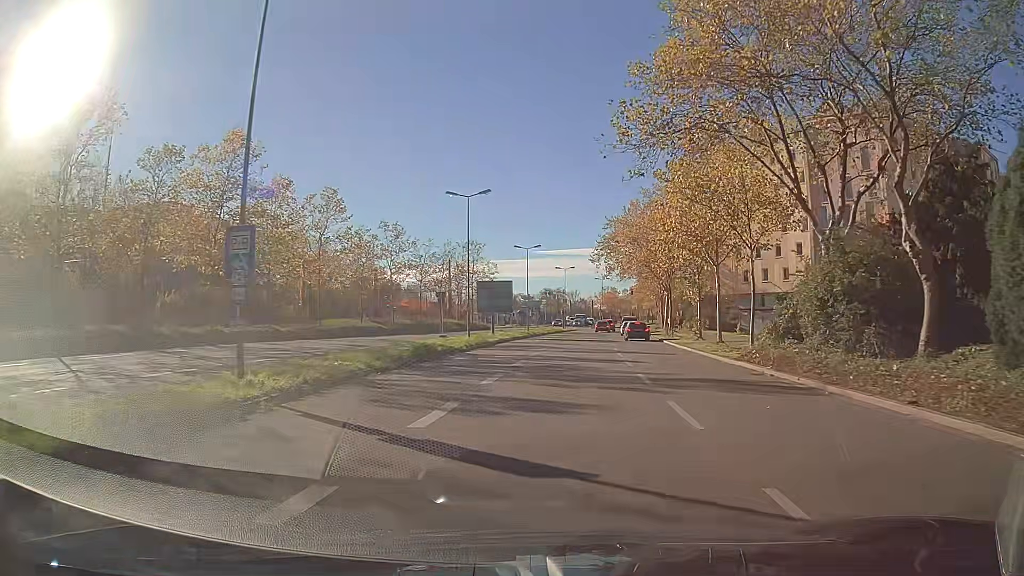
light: Day
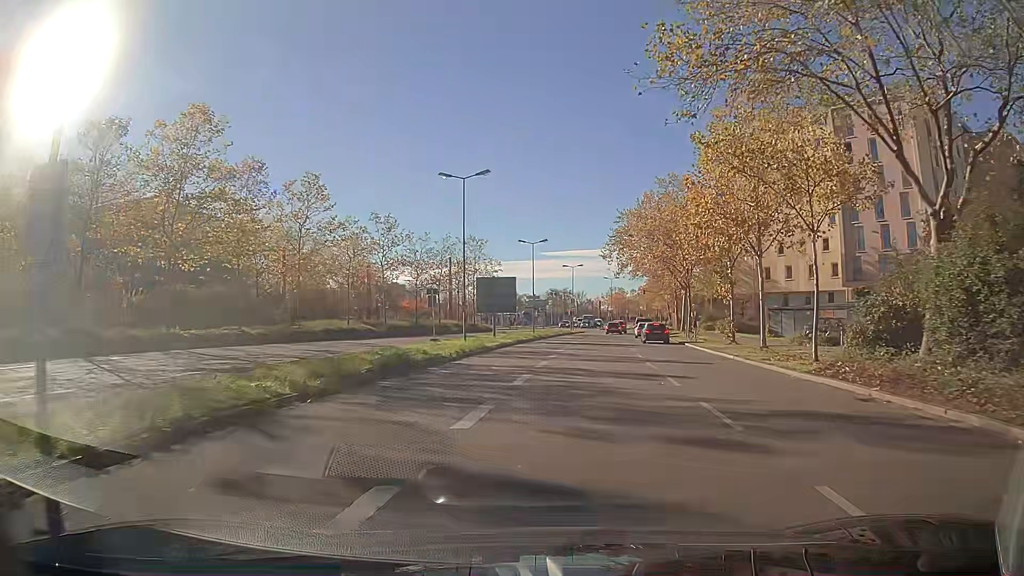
(0.0, +5.9) m; -1°
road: secondary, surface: asphalt
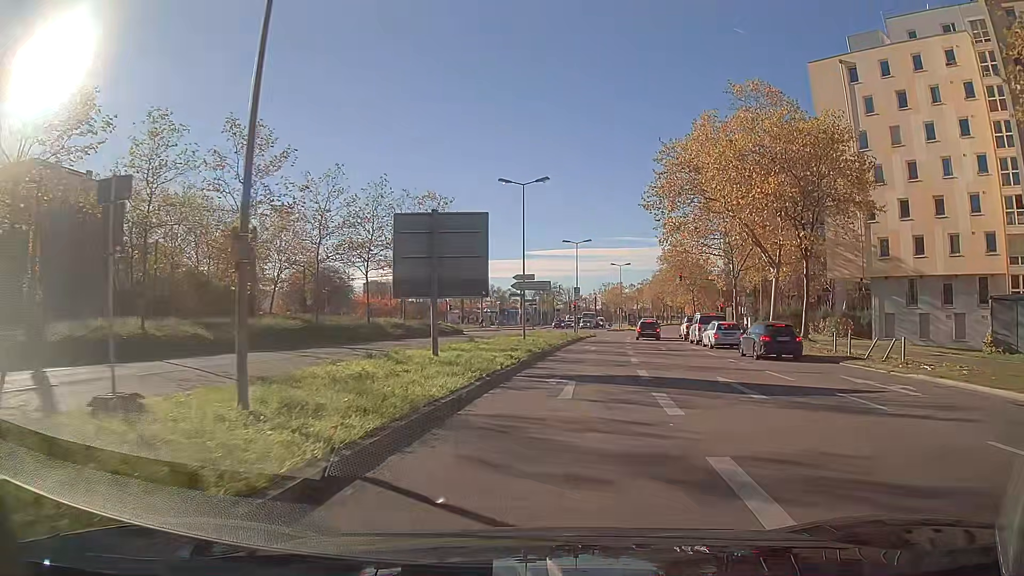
(+0.2, +28.4) m; +3°
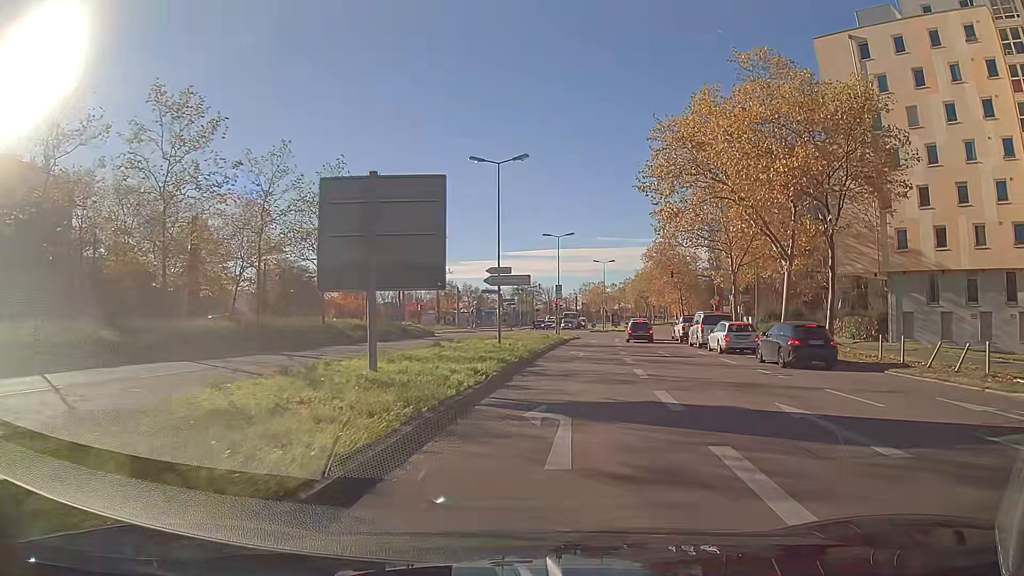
(+0.1, +5.5) m; +2°
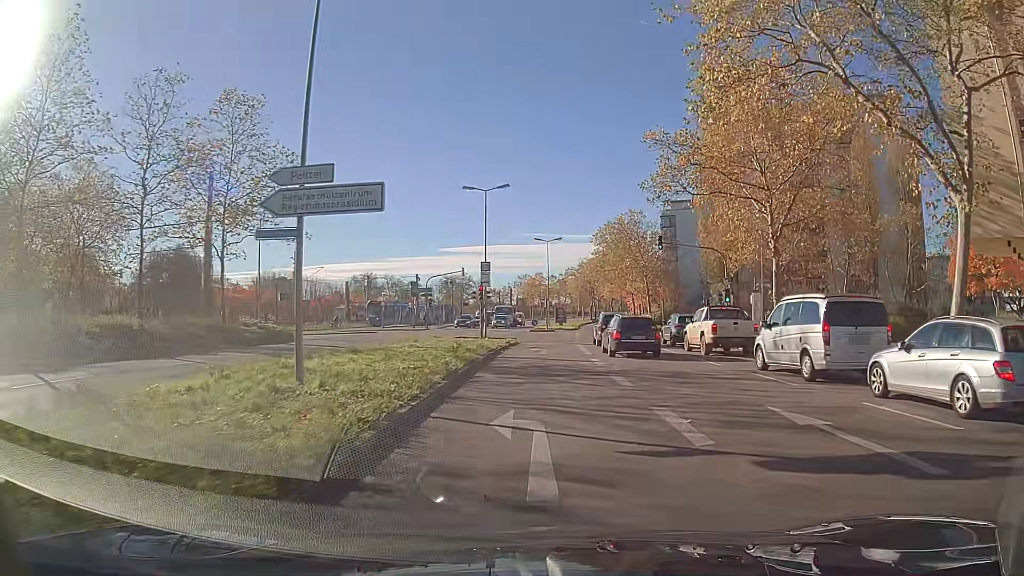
(+0.9, +20.9) m; +4°
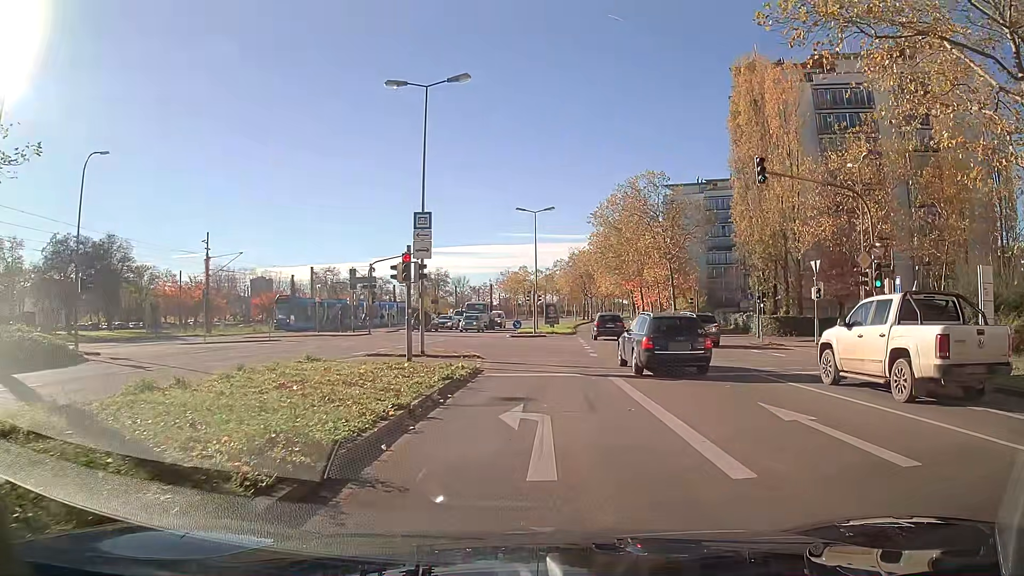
(+0.3, +19.0) m; +2°
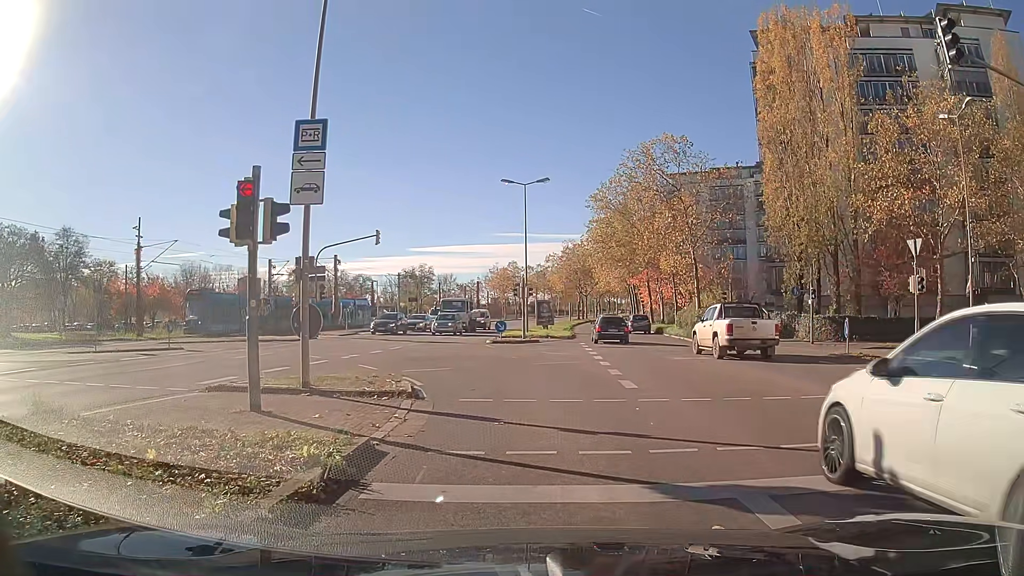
(0.0, +10.3) m; +1°
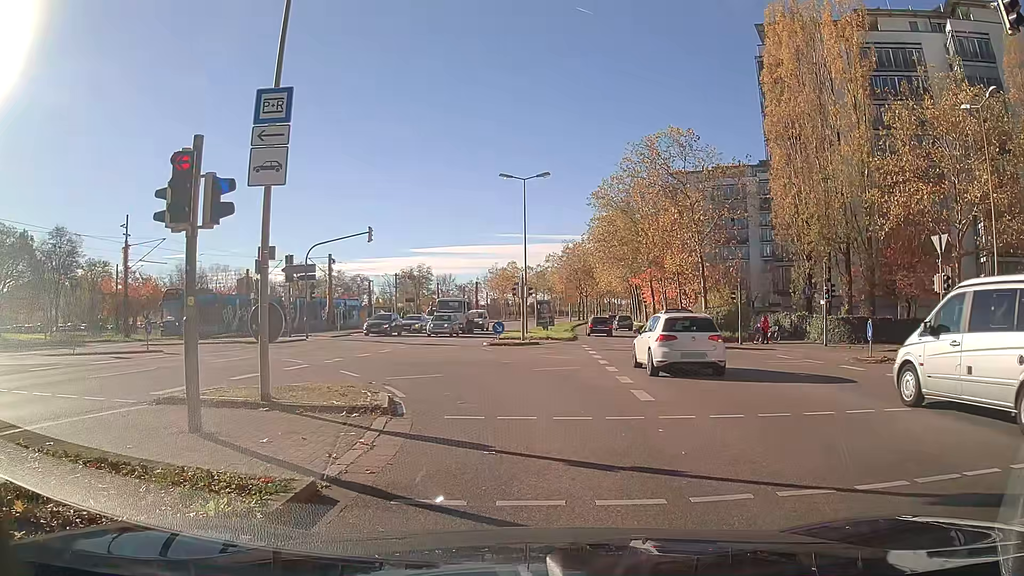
(0.0, +1.6) m; 0°
(-1, +10) (-4, +19) (-12, +25) (-22, +27) (-32, +27) (-42, +27) (-52, +27) (-62, +26) (-72, +26) (-82, +26) m
